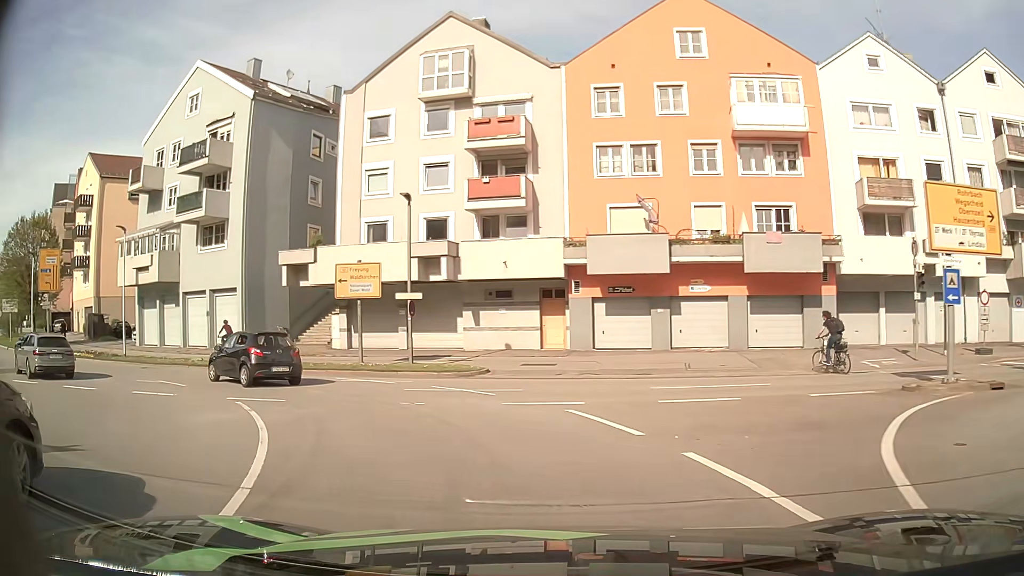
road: primary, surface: asphalt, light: Day
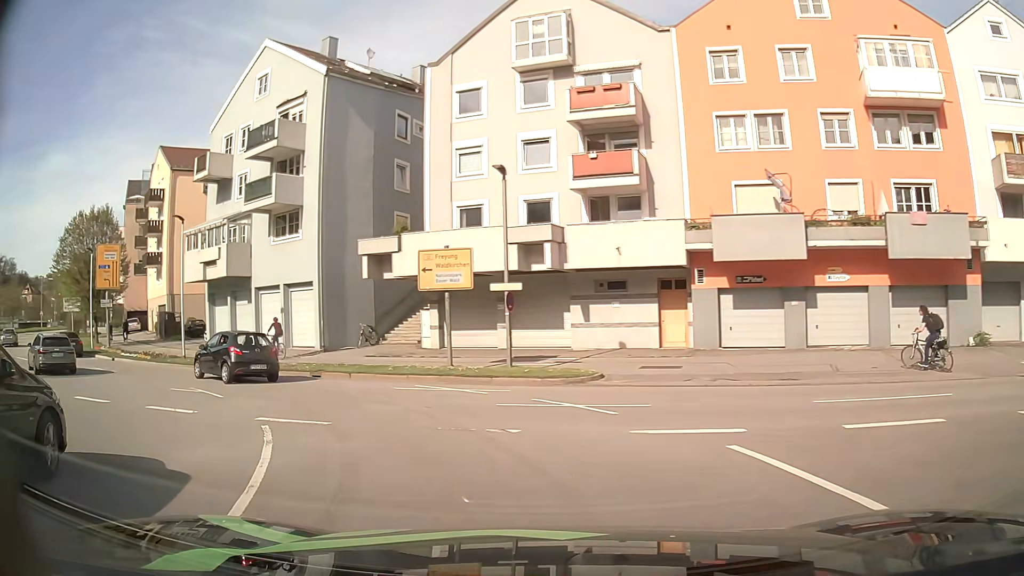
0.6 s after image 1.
(-0.3, +3.8) m; -9°
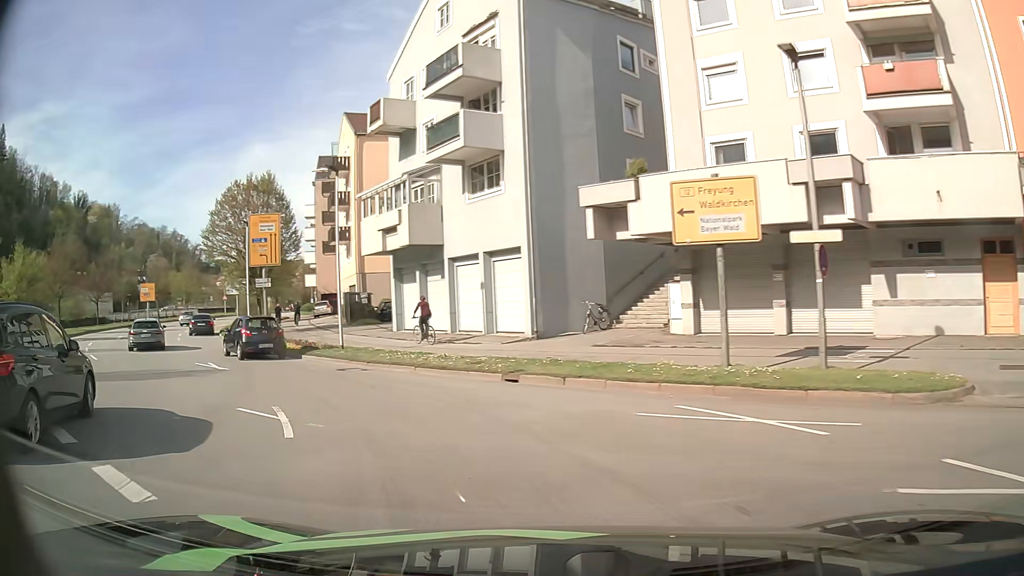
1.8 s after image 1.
(-1.4, +7.8) m; -21°
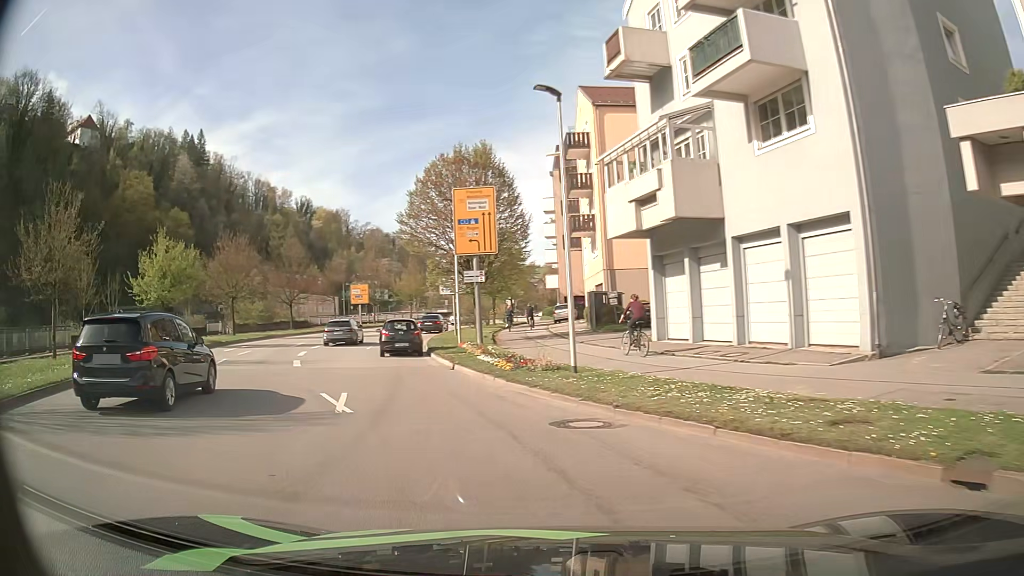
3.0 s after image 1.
(-1.6, +8.9) m; -20°
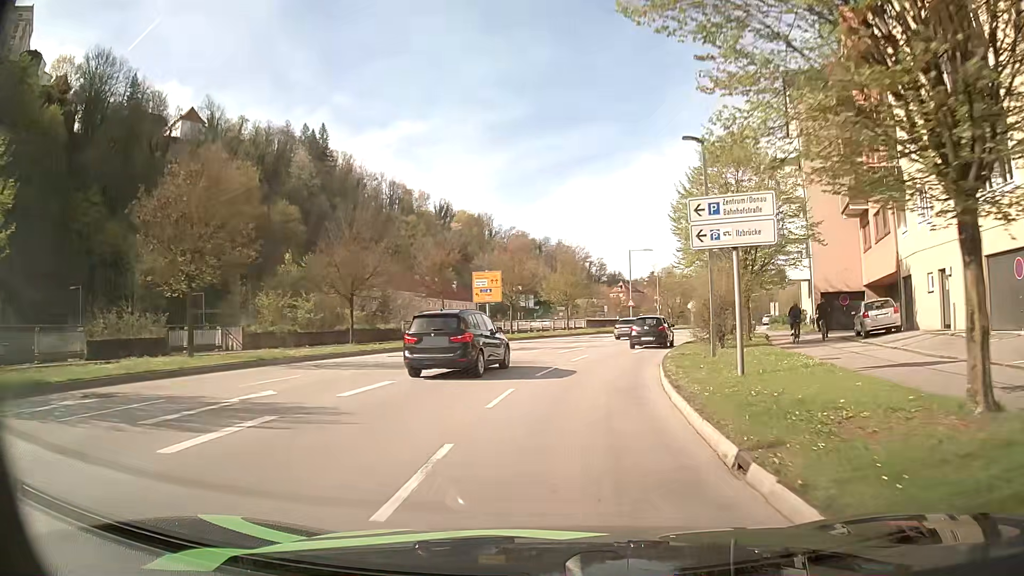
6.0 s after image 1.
(-6.3, +27.2) m; -12°
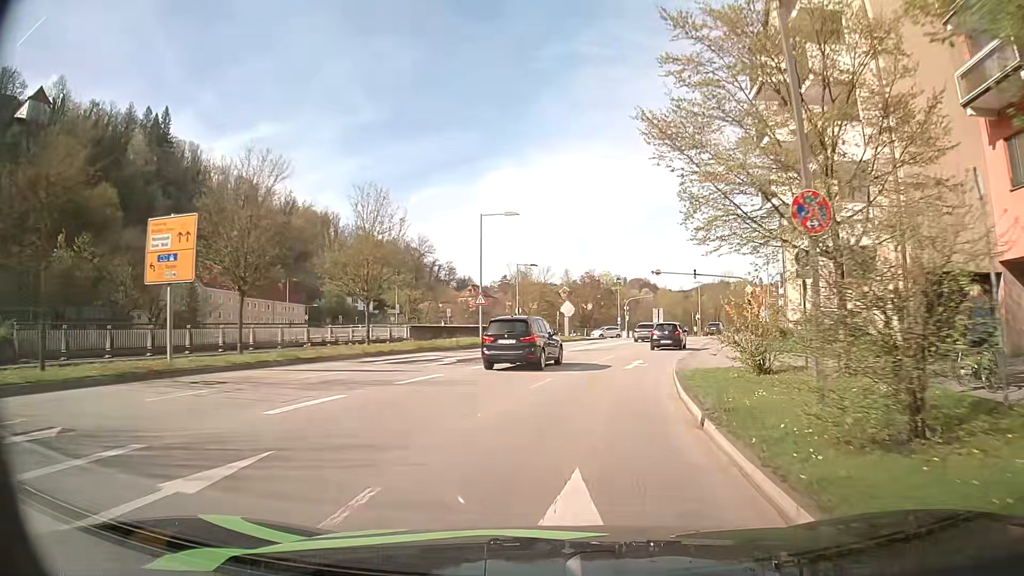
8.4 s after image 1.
(+2.6, +25.7) m; +12°
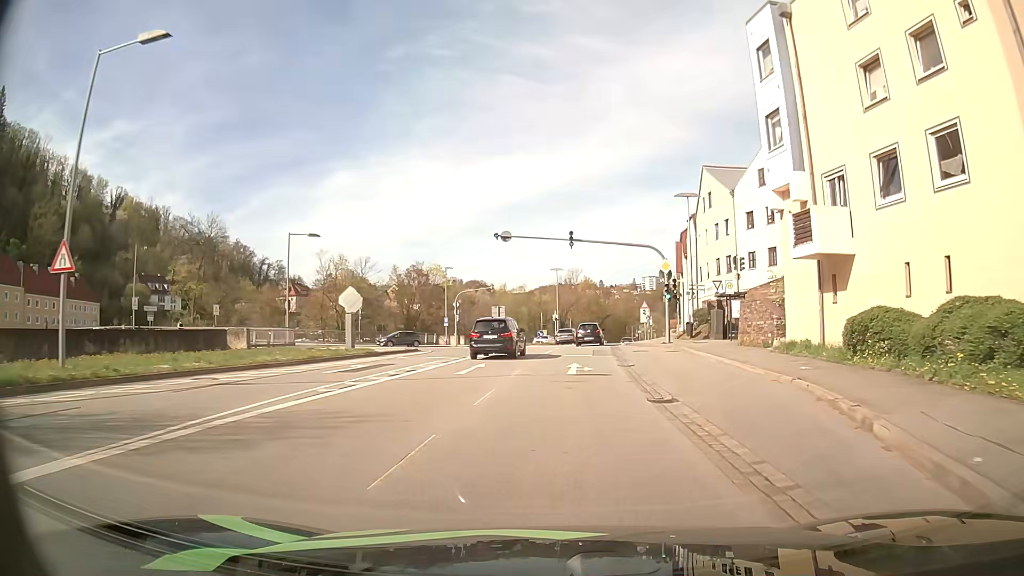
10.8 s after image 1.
(+3.6, +26.6) m; +15°
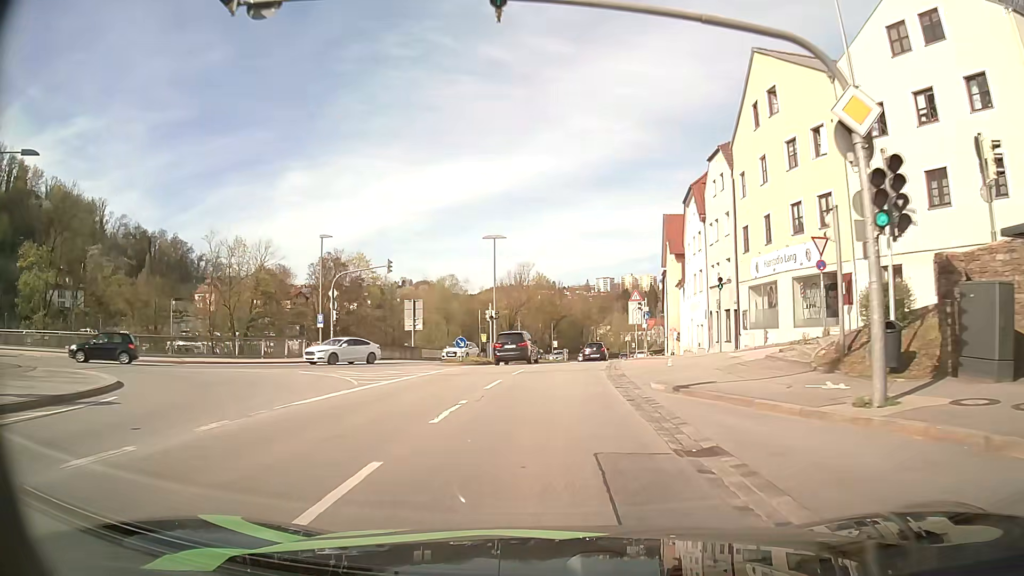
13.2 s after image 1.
(+1.1, +27.5) m; +4°
(0, +10) (0, +20) (+1, +30) (+2, +40) (+3, +50) (+4, +60) (+6, +70) (+7, +80) (+9, +89) (+11, +99) m
